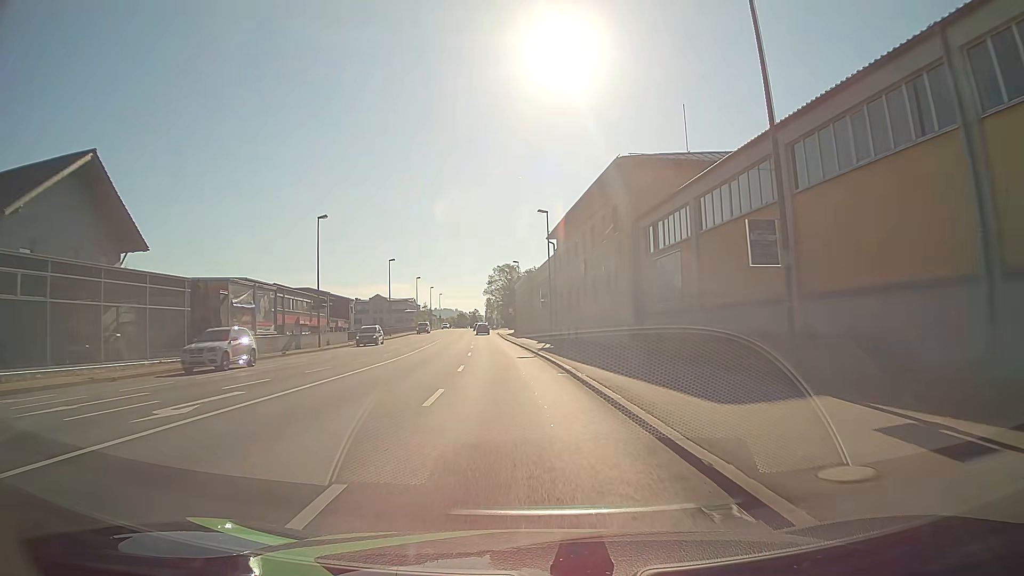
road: primary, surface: asphalt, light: Day
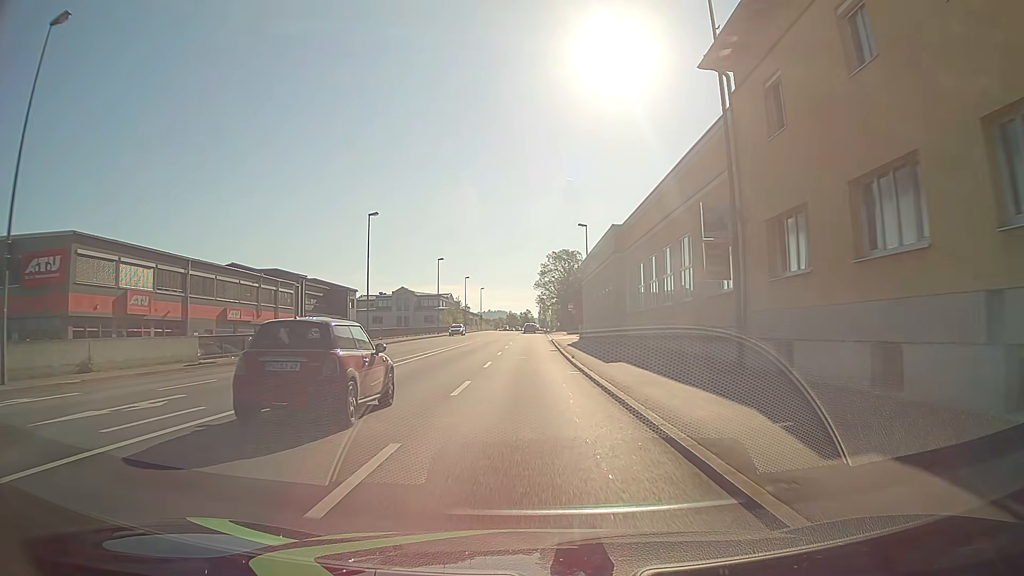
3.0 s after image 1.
(-2.2, +37.8) m; -5°
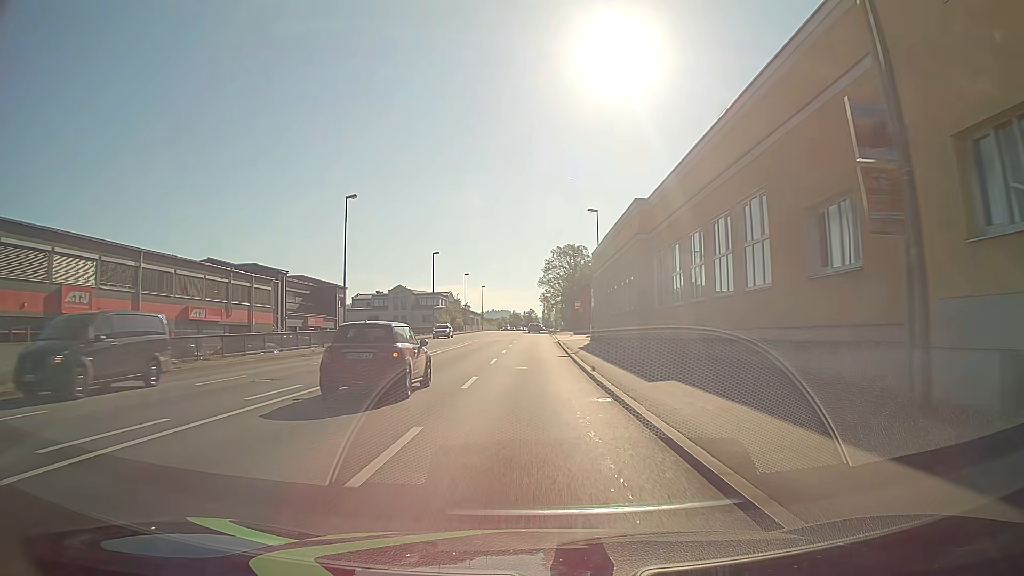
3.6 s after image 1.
(-0.1, +7.6) m; -1°
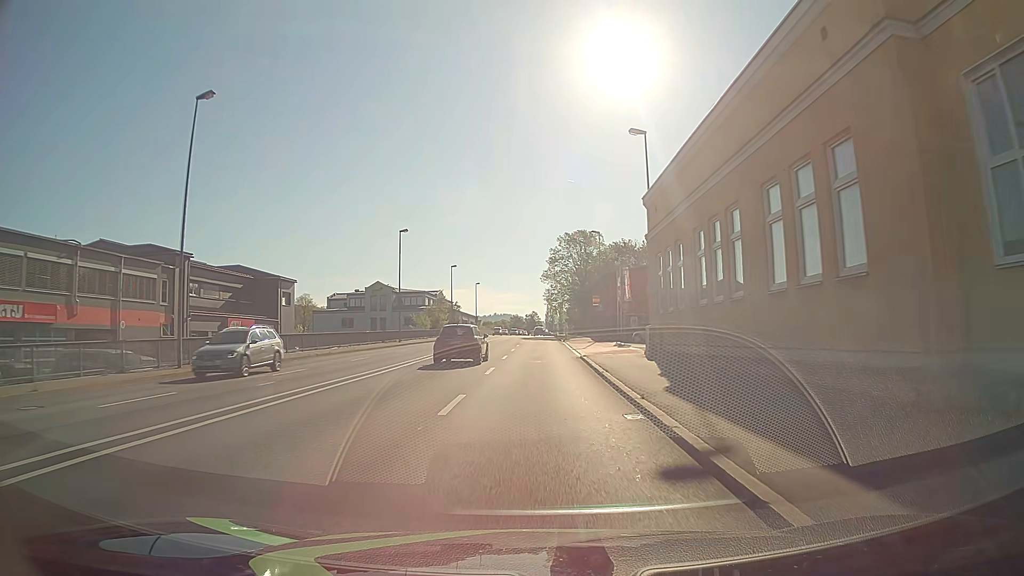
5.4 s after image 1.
(0.0, +22.8) m; -1°
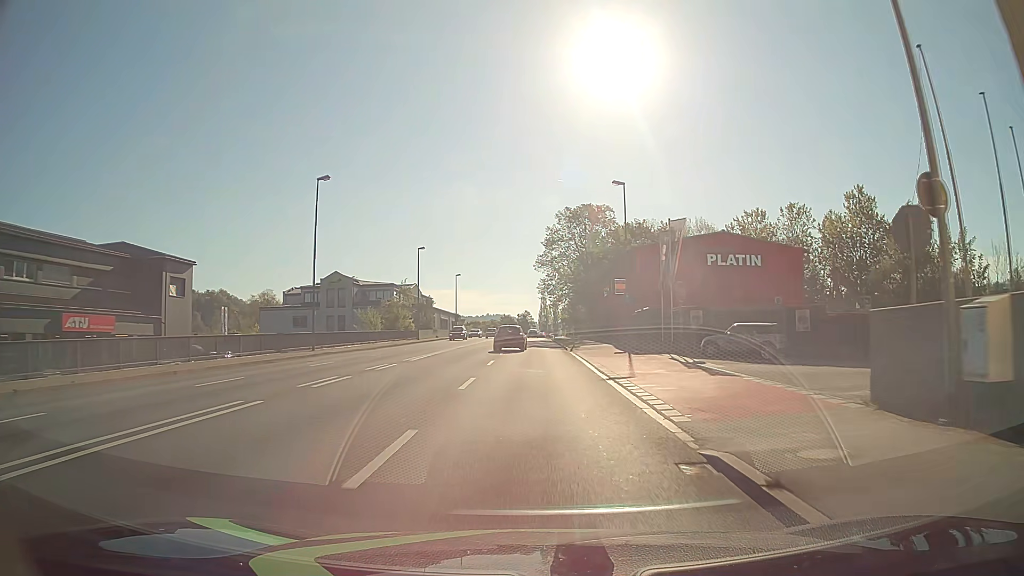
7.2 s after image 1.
(+0.4, +22.8) m; +1°
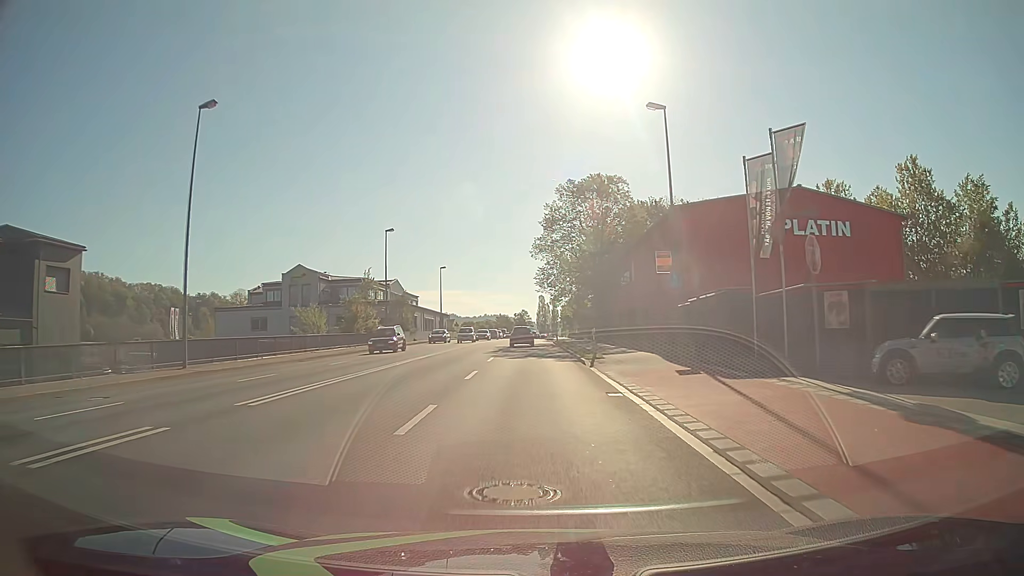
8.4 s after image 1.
(+0.1, +15.2) m; 0°
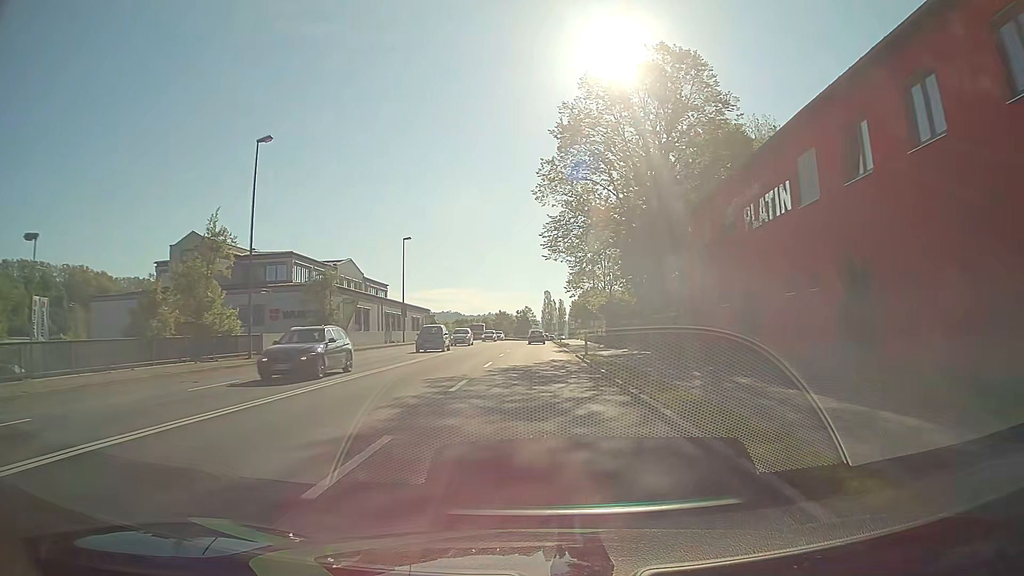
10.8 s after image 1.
(-0.1, +30.4) m; -1°
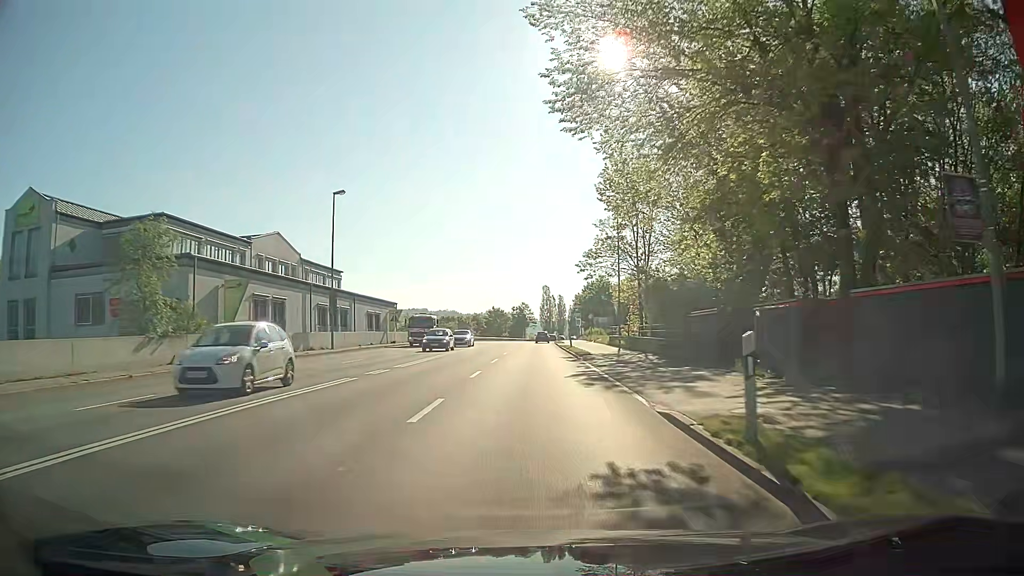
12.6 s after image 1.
(+0.1, +22.9) m; 0°
(0, +10) (0, +20) (0, +30) (0, +40) (0, +50) (0, +60) (0, +70) (0, +80) (+1, +90) (+1, +100) m
